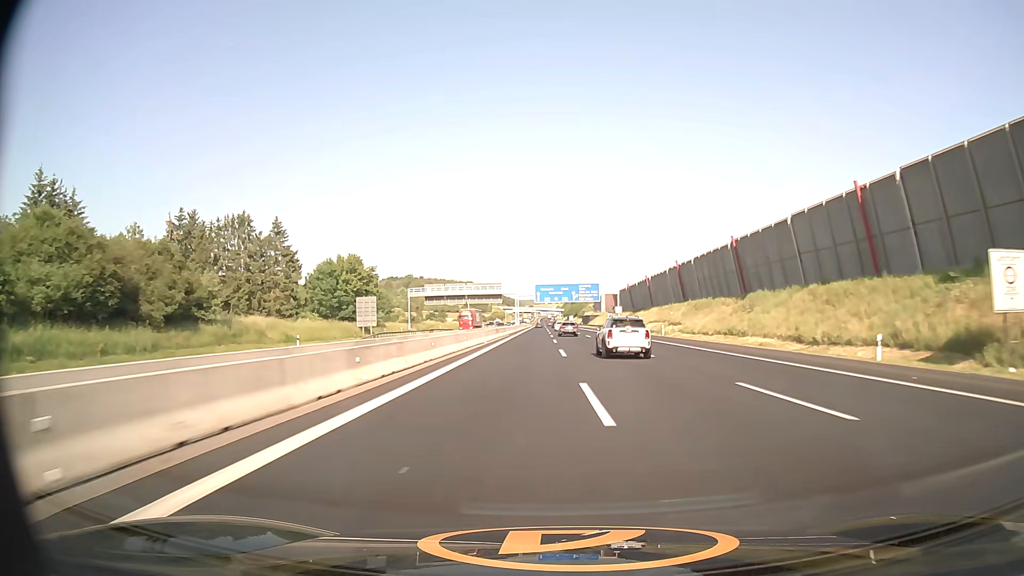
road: motorway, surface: asphalt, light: Day
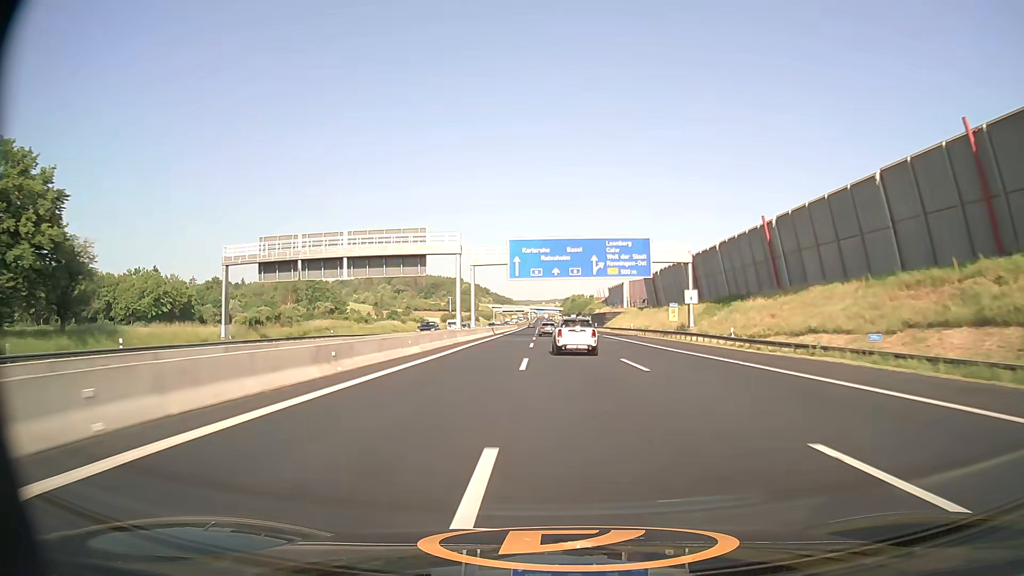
(+0.3, +79.6) m; 0°
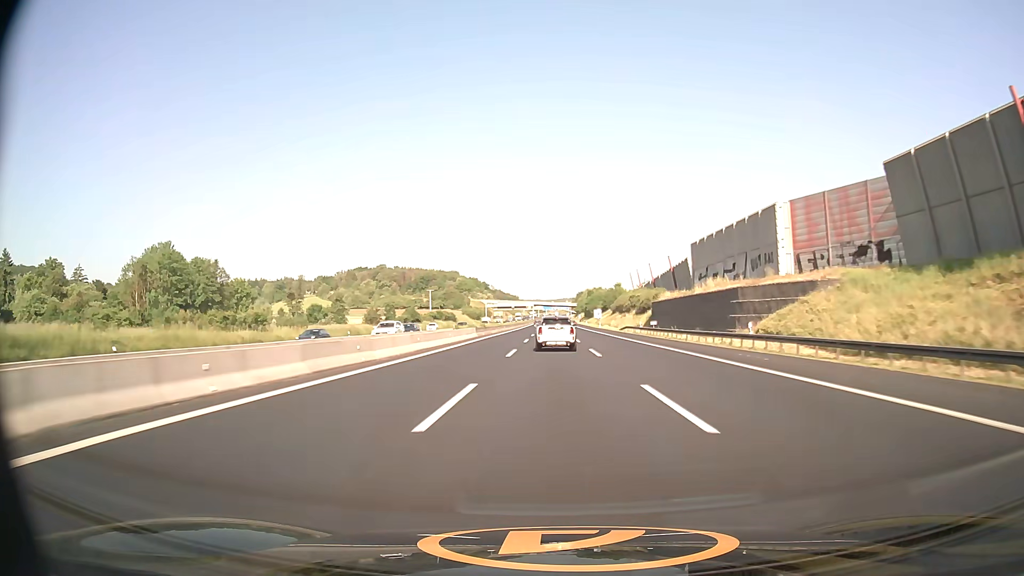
(-0.7, +100.5) m; -1°
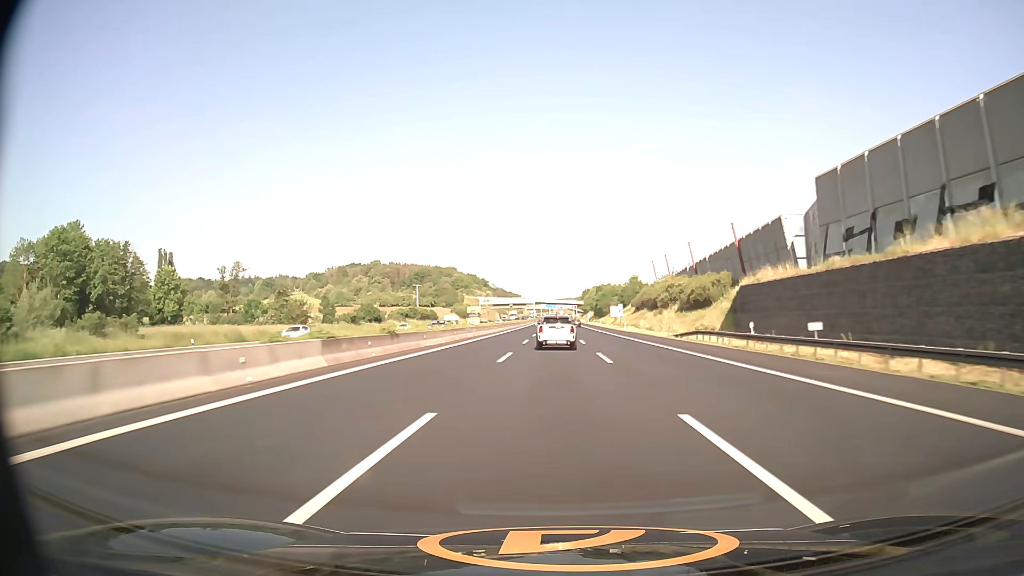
(0.0, +40.4) m; 0°
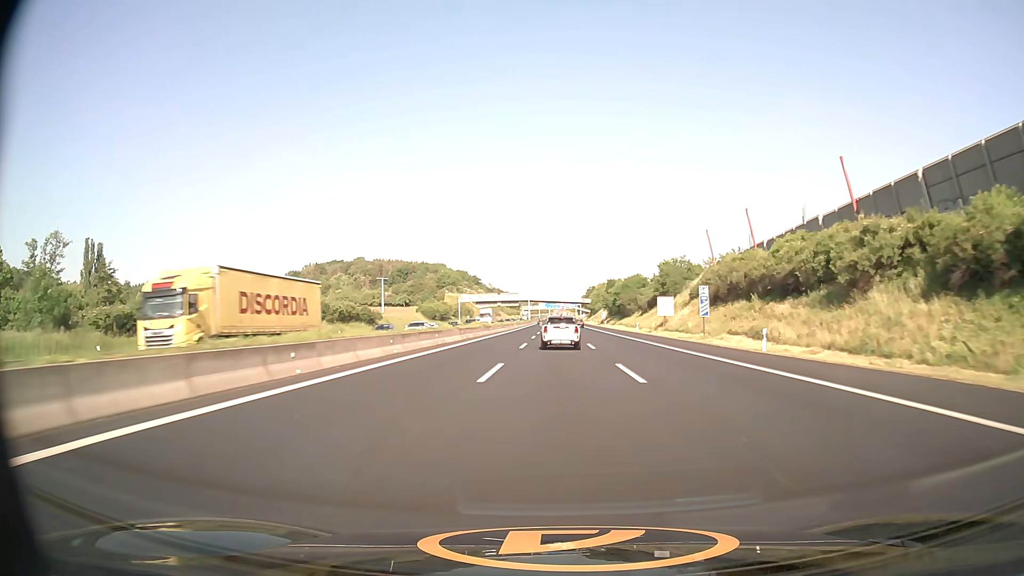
(-0.1, +60.4) m; 0°
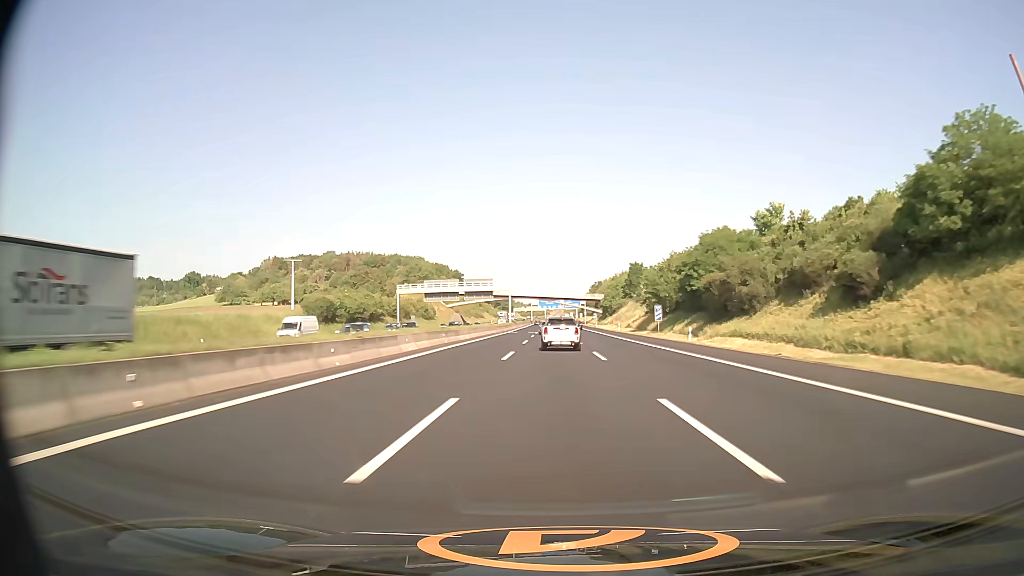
(+0.1, +80.7) m; 0°
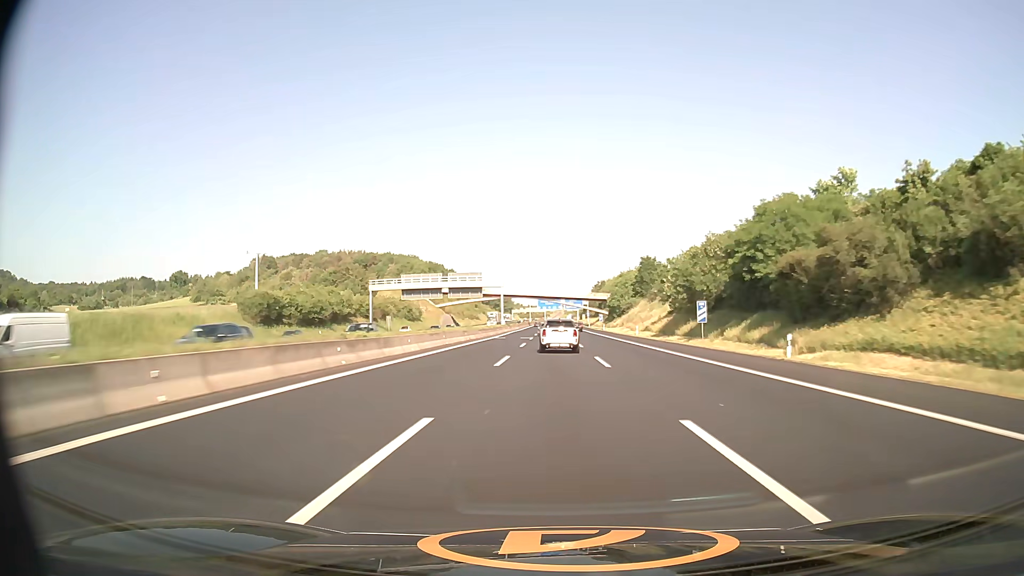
(0.0, +20.3) m; 0°
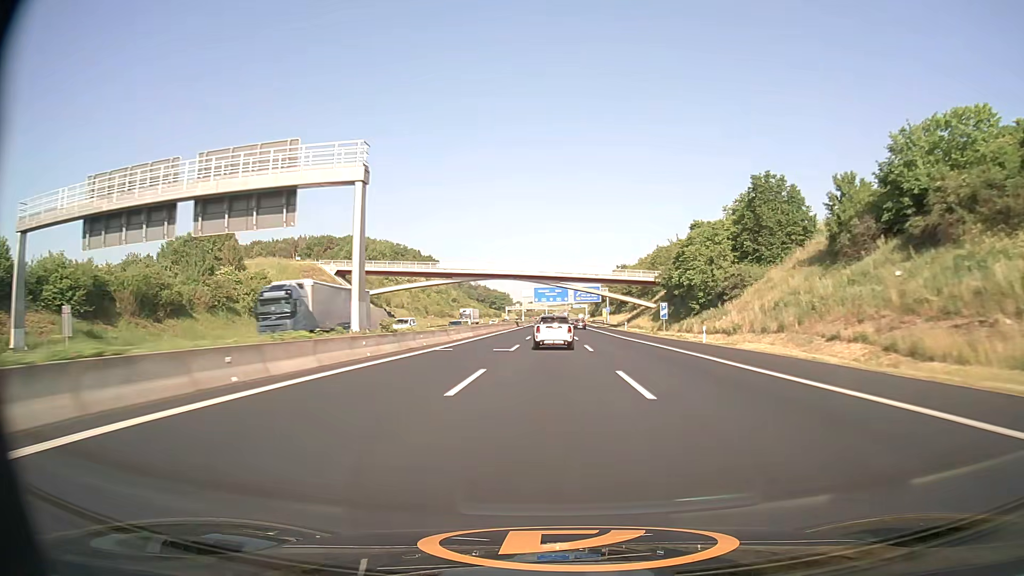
(-0.1, +81.1) m; 0°
(0, +10) (0, +20) (0, +30) (0, +40) (0, +50) (0, +60) (0, +70) (0, +80) (0, +90) (0, +100) m
